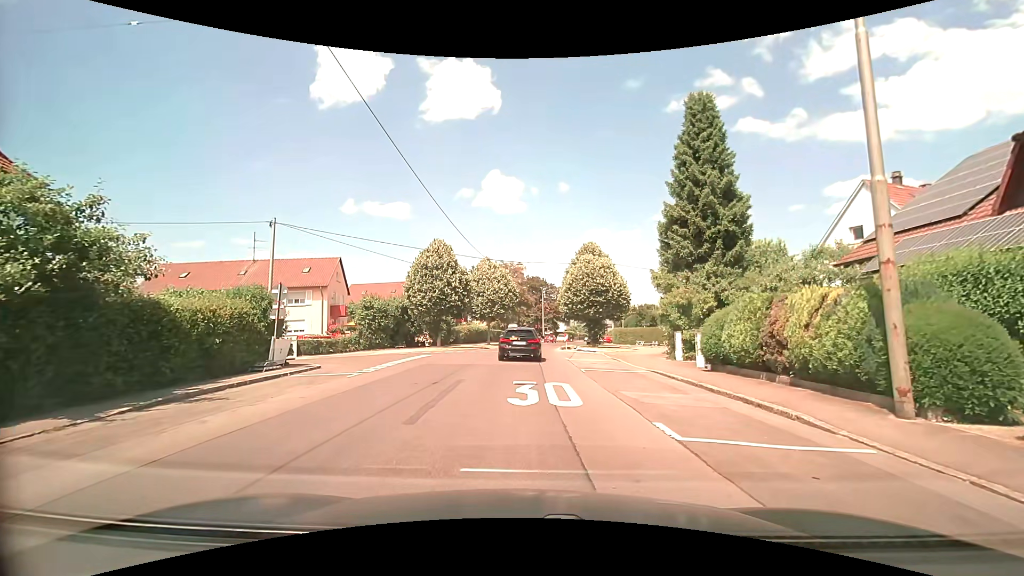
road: residential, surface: asphalt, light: Day
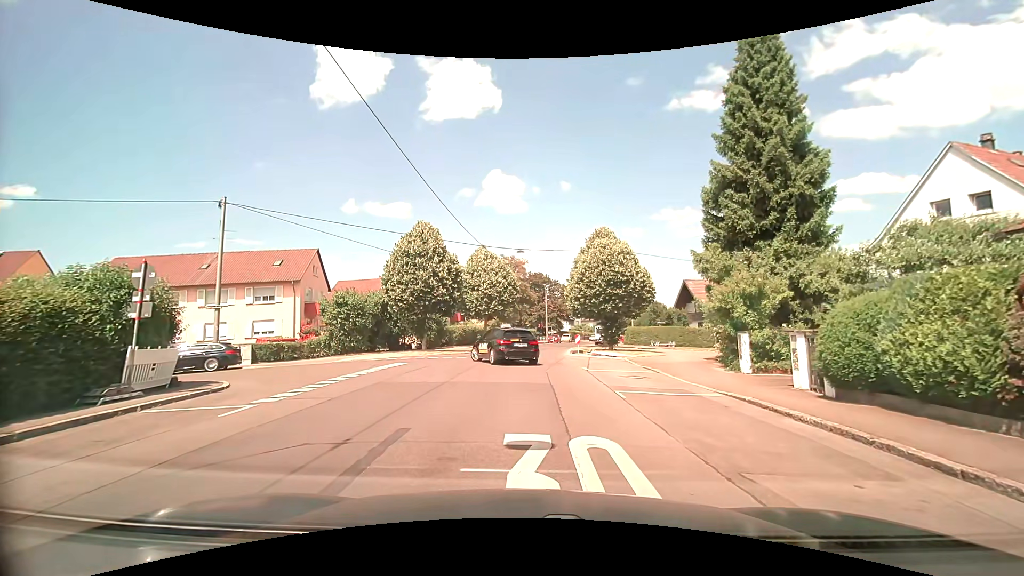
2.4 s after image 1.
(0.0, +6.3) m; -1°
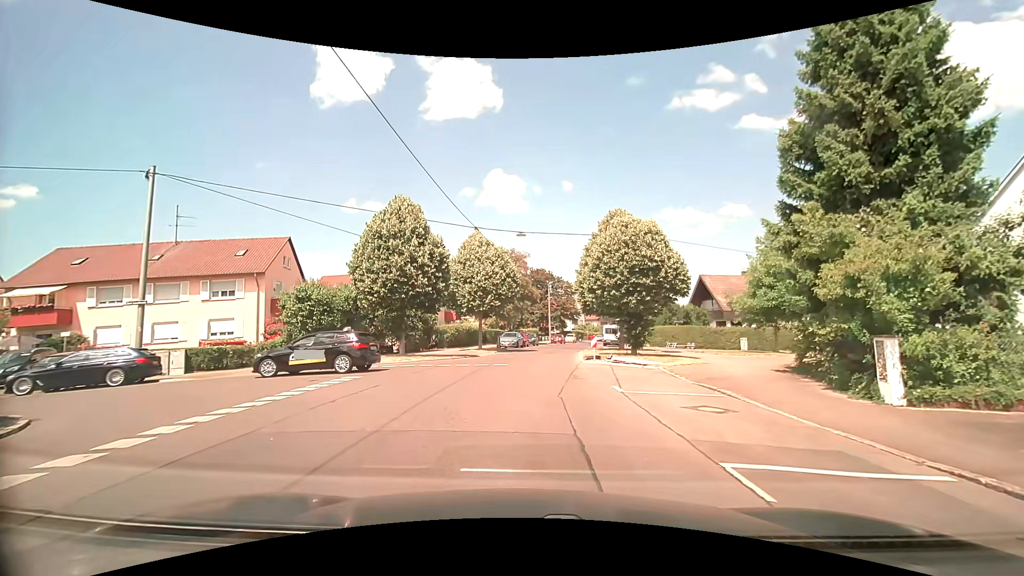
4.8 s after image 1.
(0.0, +6.1) m; +2°
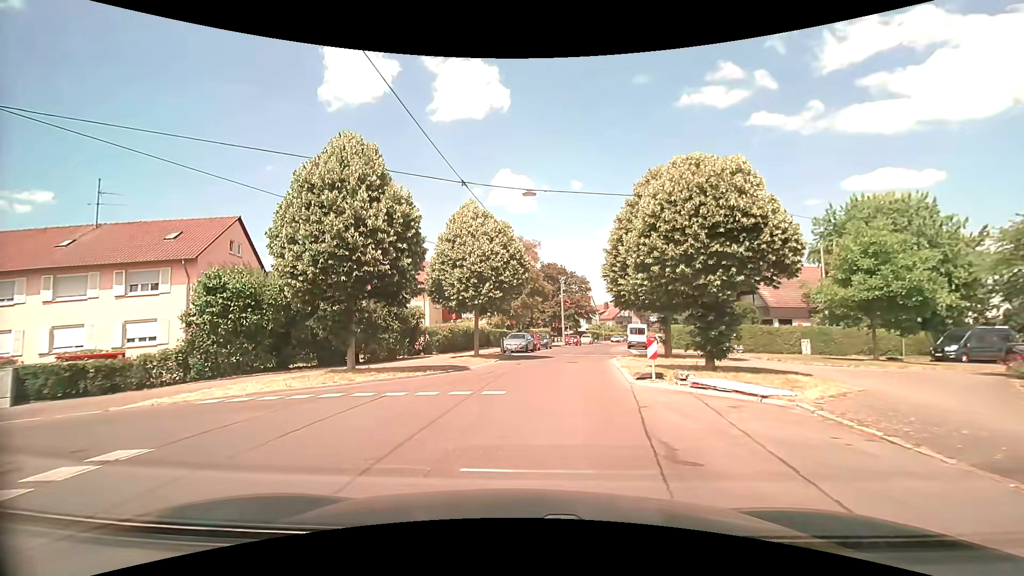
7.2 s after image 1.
(-0.2, +8.9) m; -1°
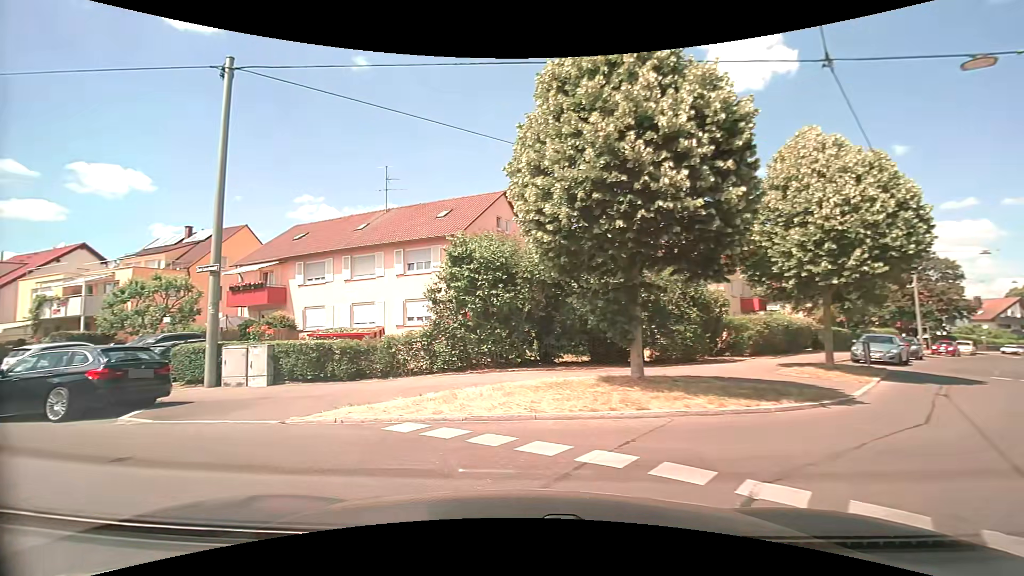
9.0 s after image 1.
(-1.7, +6.8) m; -32°
